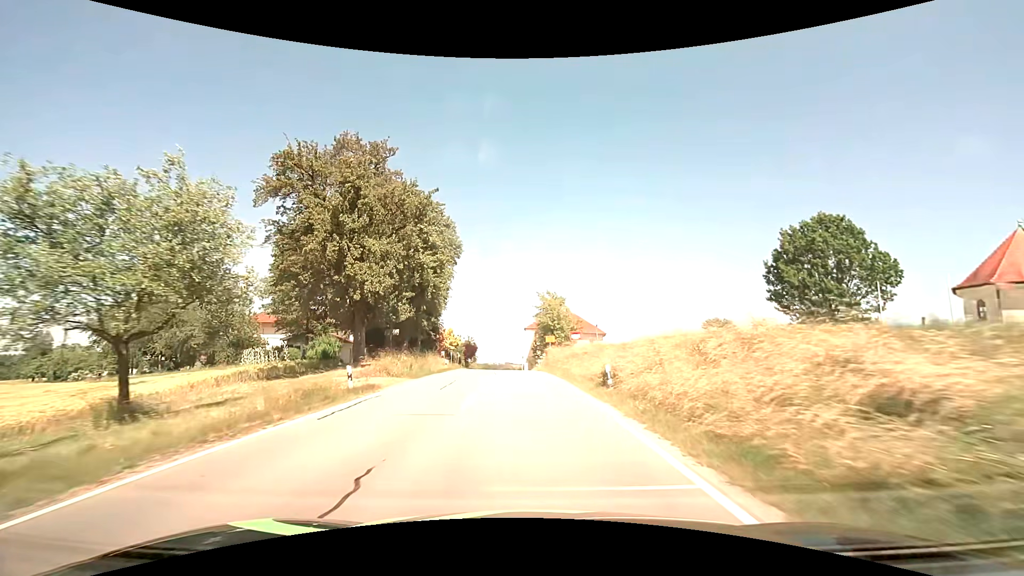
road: secondary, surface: asphalt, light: Day
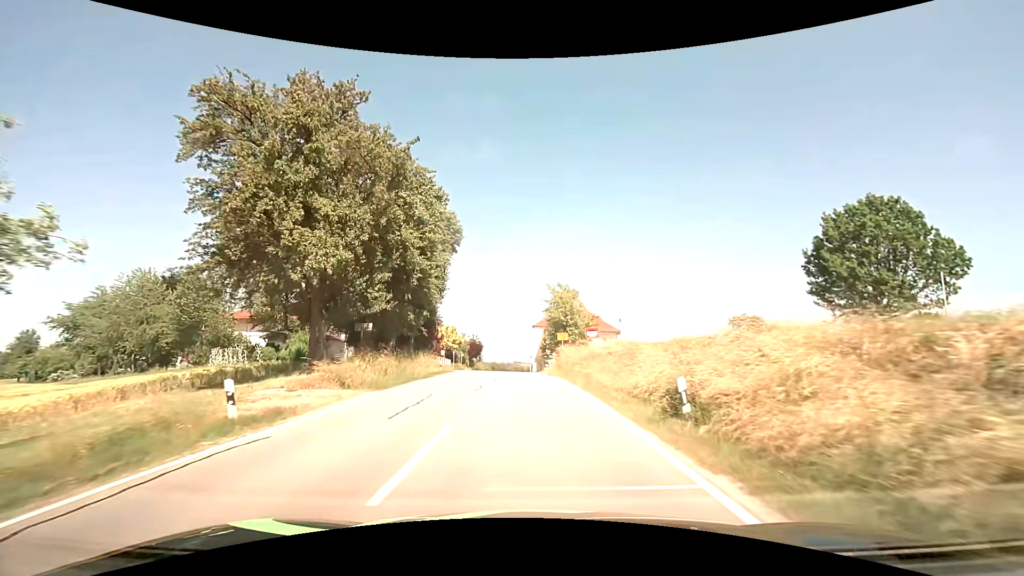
(-0.1, +6.8) m; -1°
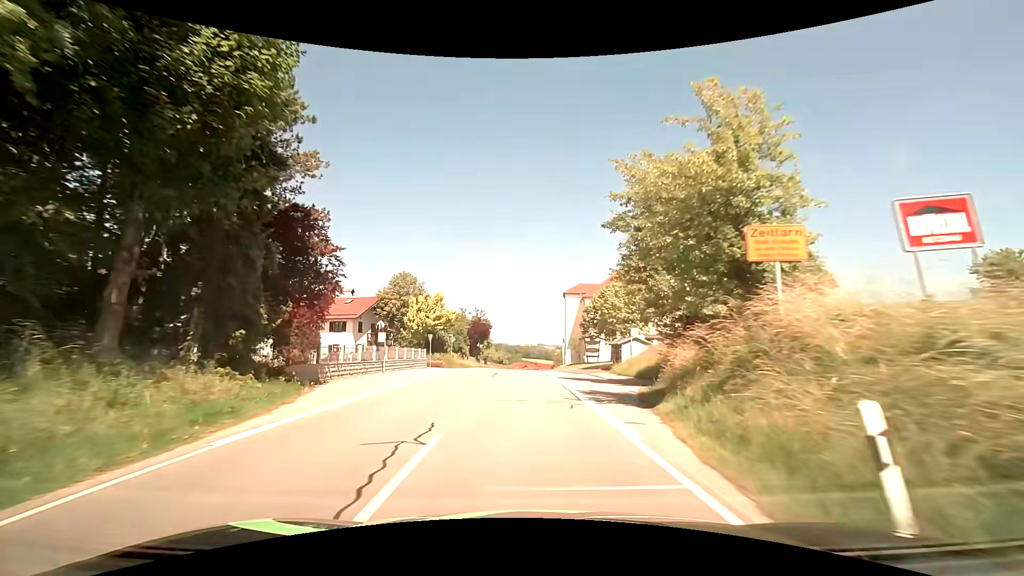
(-0.9, +35.0) m; -2°
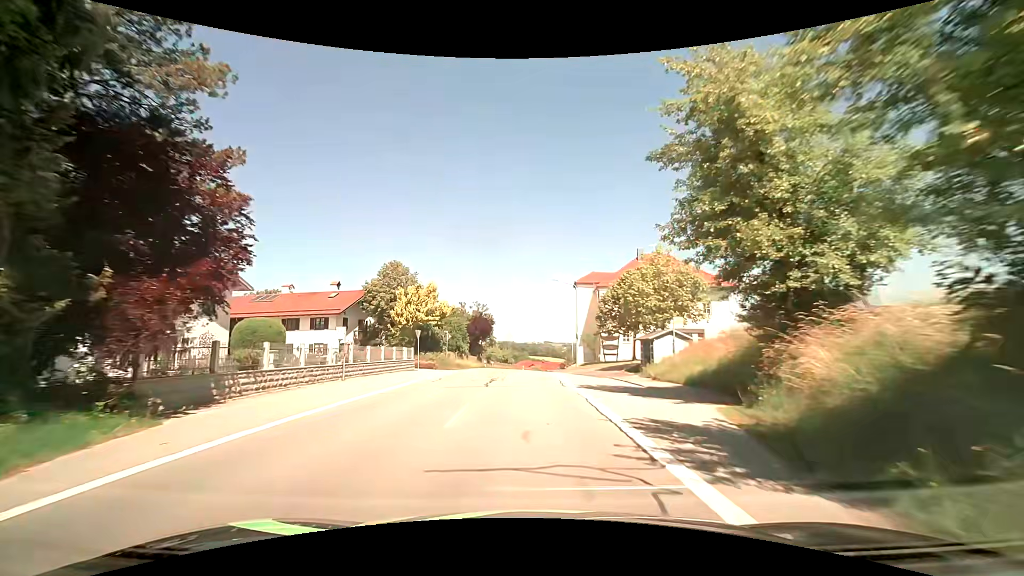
(-0.1, +7.7) m; -1°
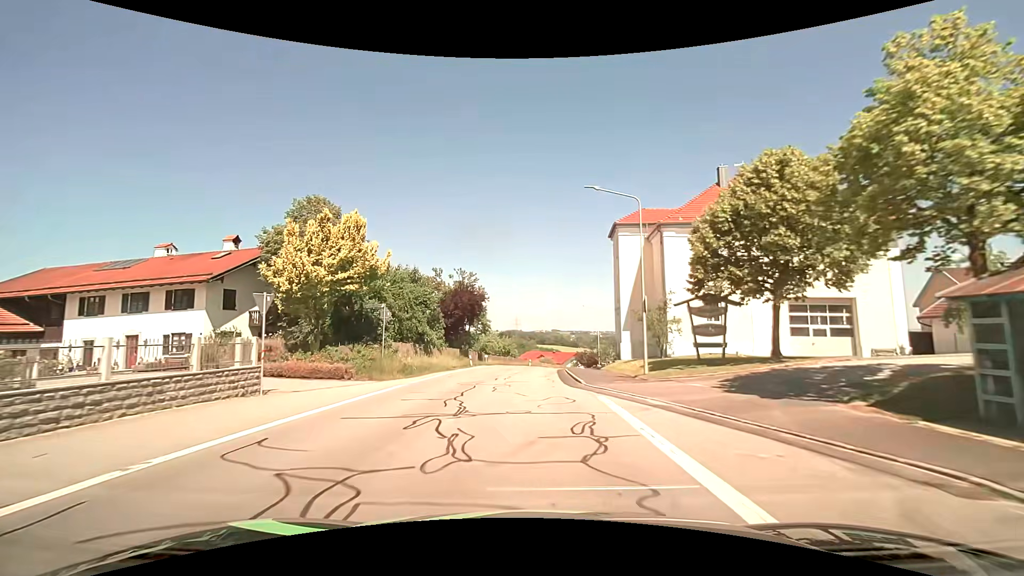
(-0.4, +23.5) m; -1°
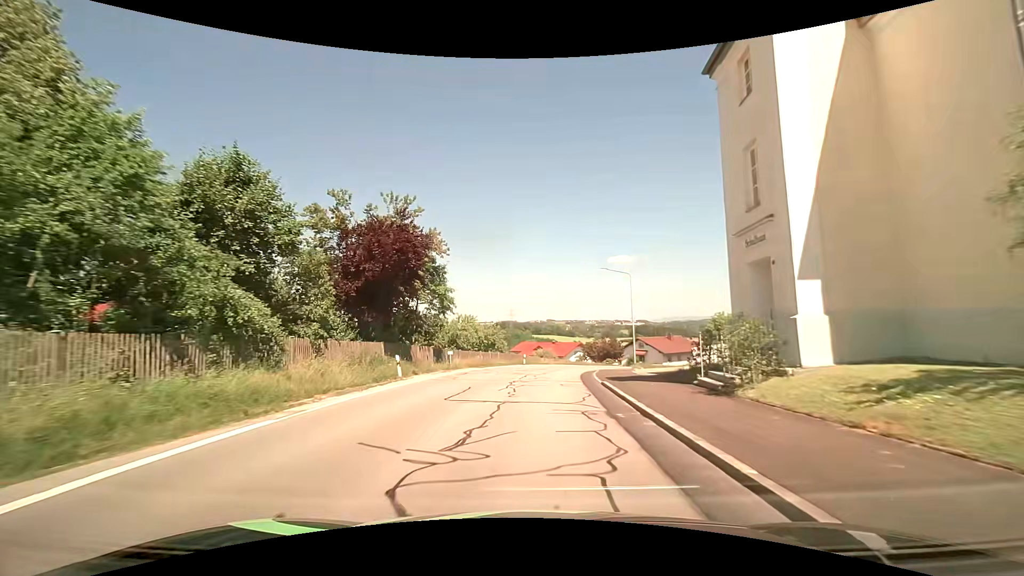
(0.0, +22.7) m; 0°
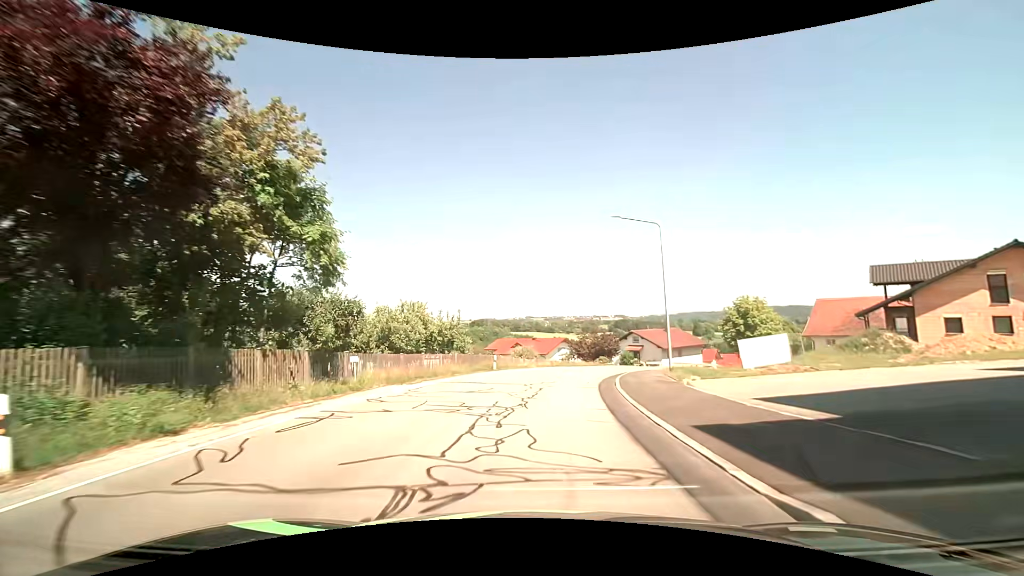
(+0.3, +14.7) m; +2°
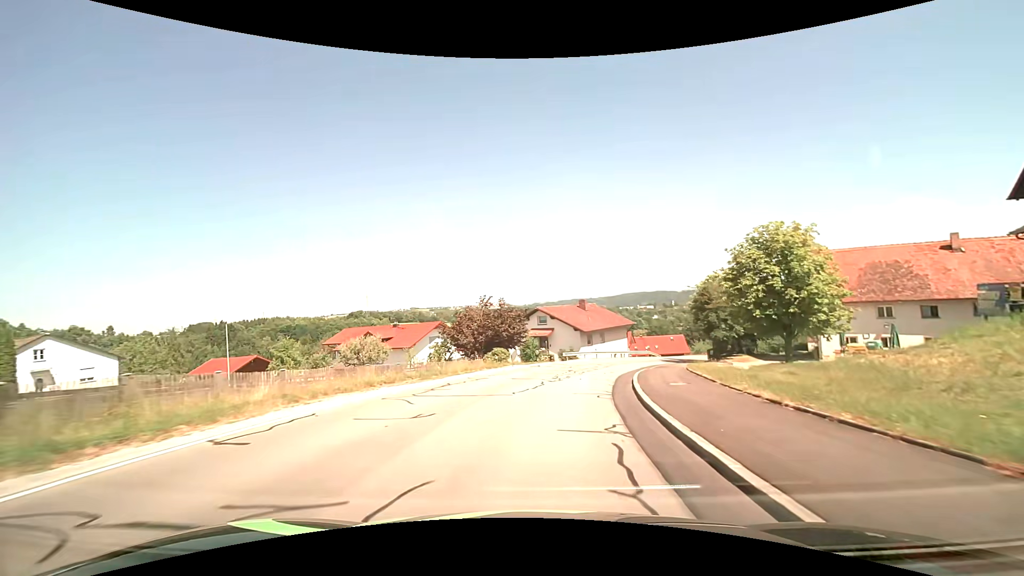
(+3.2, +29.0) m; +13°
(0, +10) (+2, +20) (+4, +30) (+7, +39) (+11, +48) (+16, +57) (+22, +65) (+28, +73) (+35, +80) (+43, +86) m
